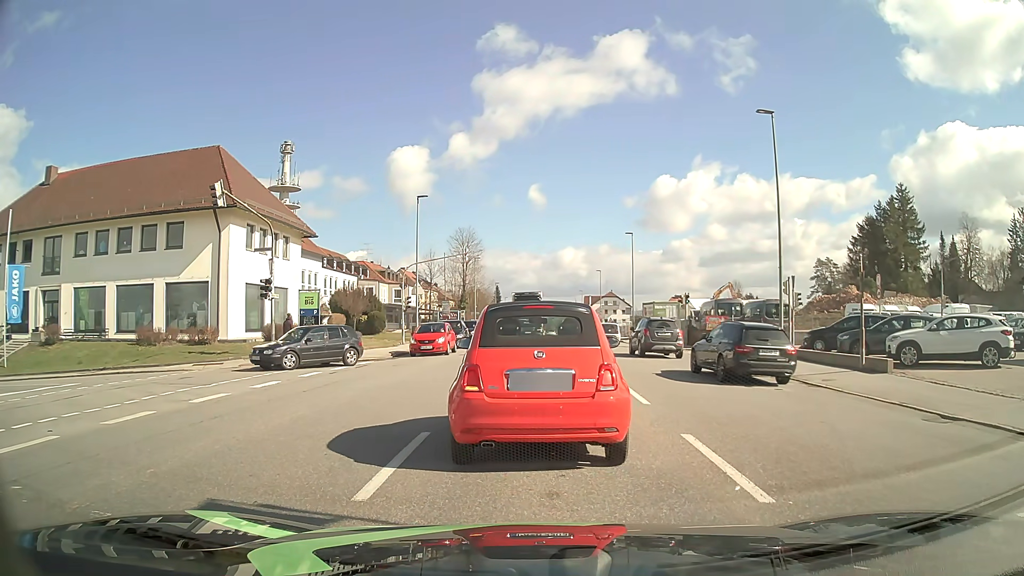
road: tertiary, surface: asphalt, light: Day
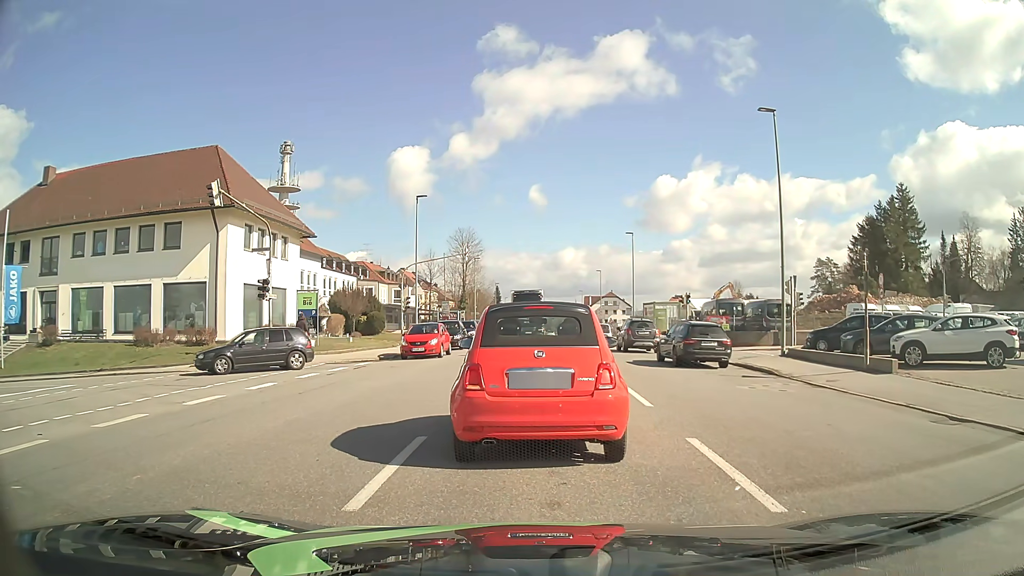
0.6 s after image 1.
(0.0, +0.3) m; 0°
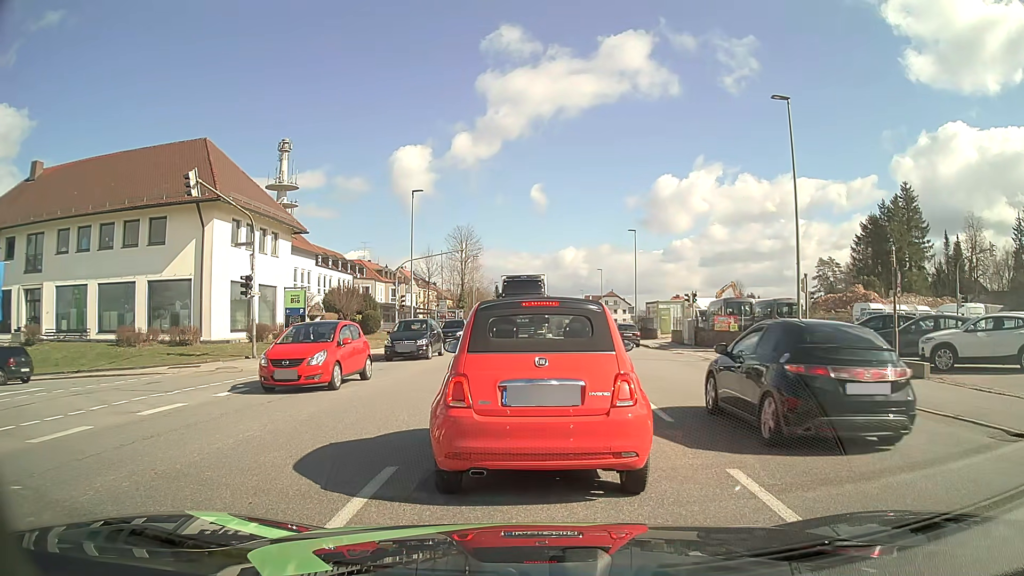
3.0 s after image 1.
(0.0, +1.7) m; 0°
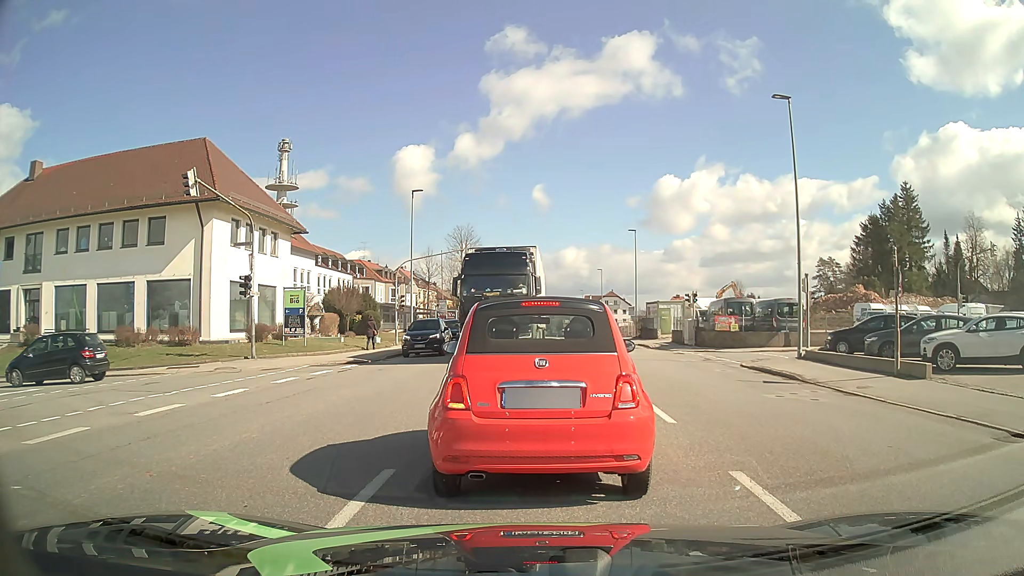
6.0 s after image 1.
(0.0, +0.2) m; 0°
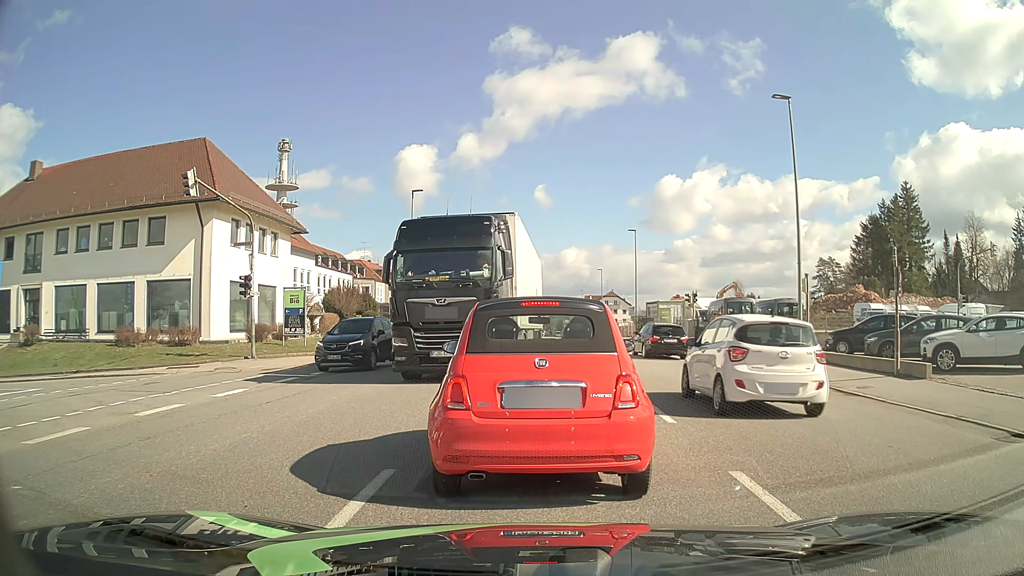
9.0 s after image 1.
(0.0, 0.0) m; 0°
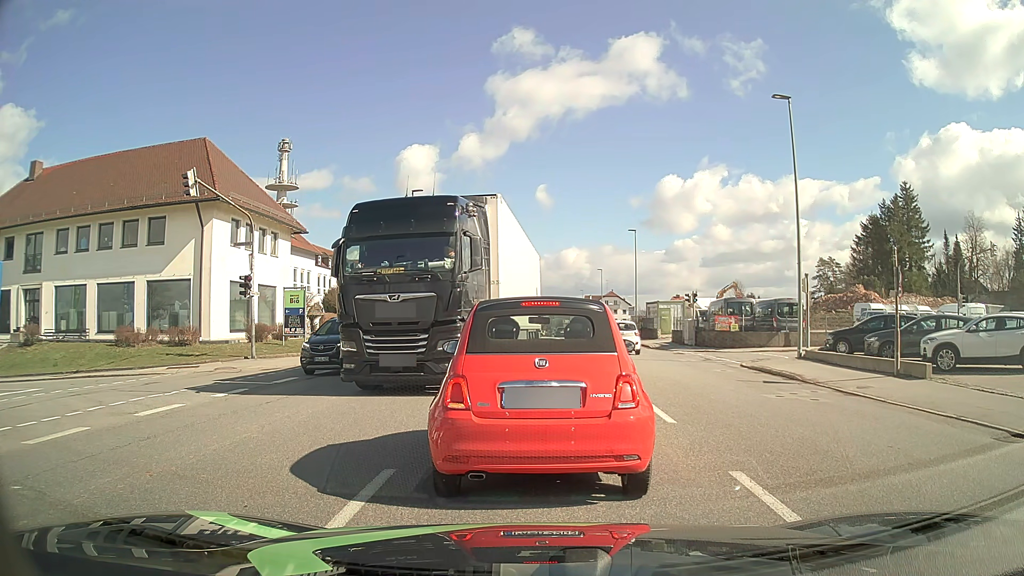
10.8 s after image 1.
(0.0, 0.0) m; 0°
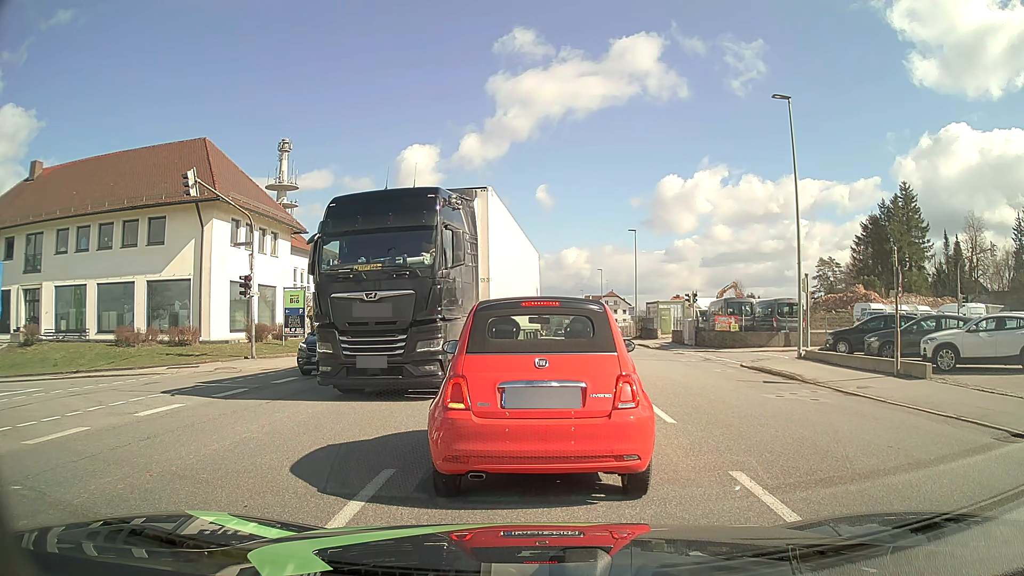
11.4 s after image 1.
(0.0, 0.0) m; 0°
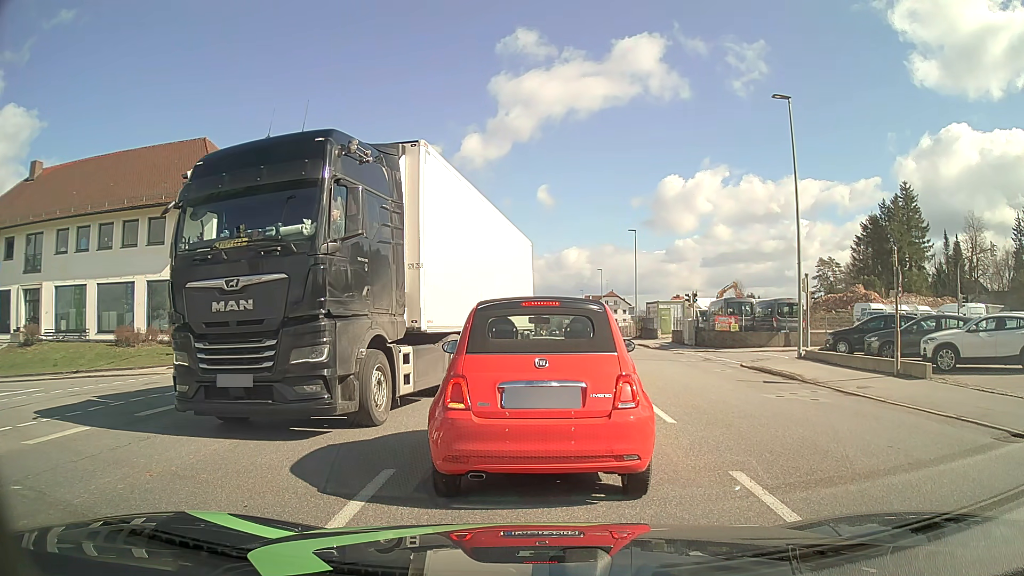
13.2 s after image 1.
(0.0, 0.0) m; 0°
